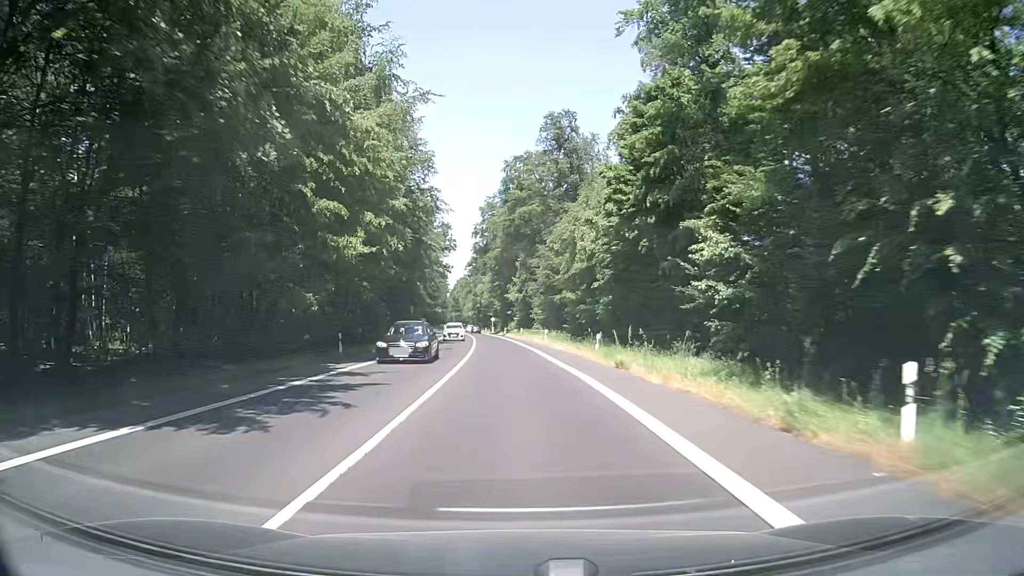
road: secondary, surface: asphalt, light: Day
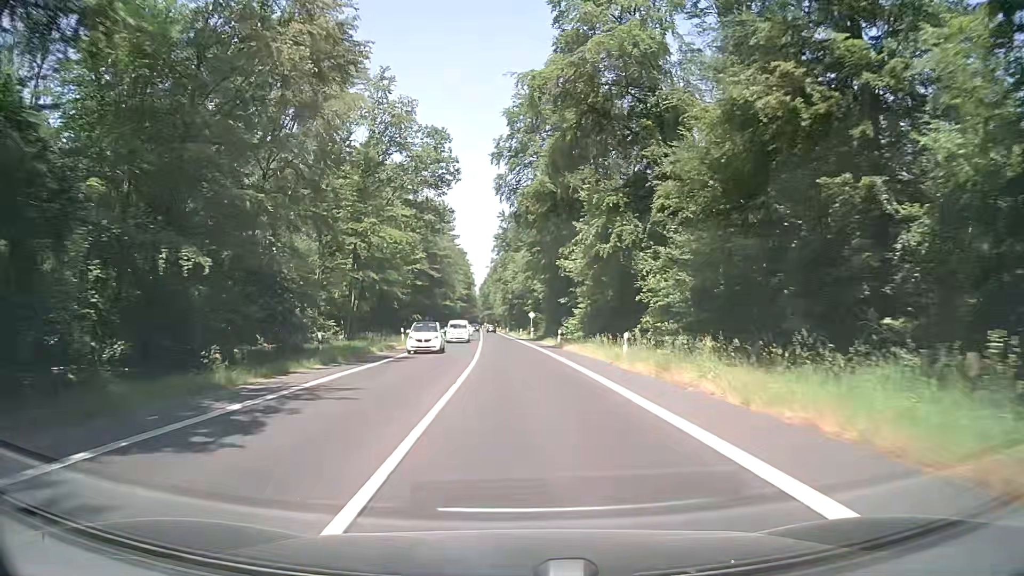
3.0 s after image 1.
(-1.8, +54.9) m; -2°
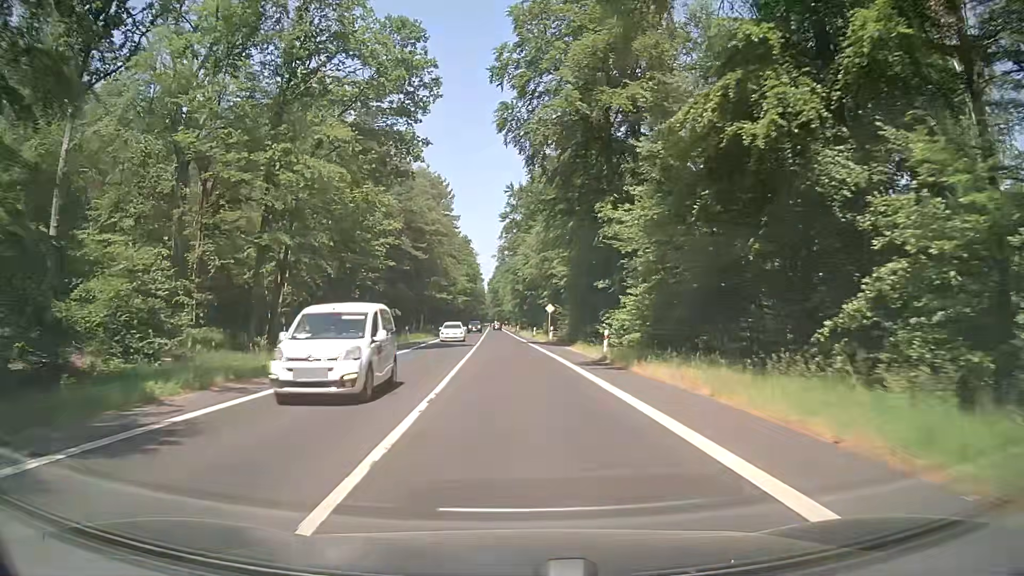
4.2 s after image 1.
(-0.2, +21.7) m; -1°
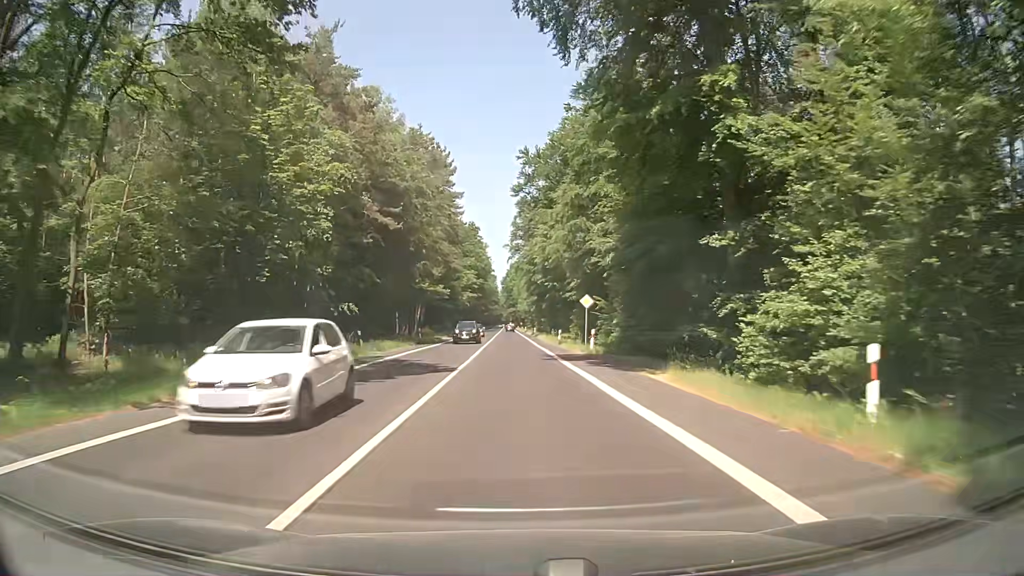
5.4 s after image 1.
(-0.3, +21.6) m; -1°
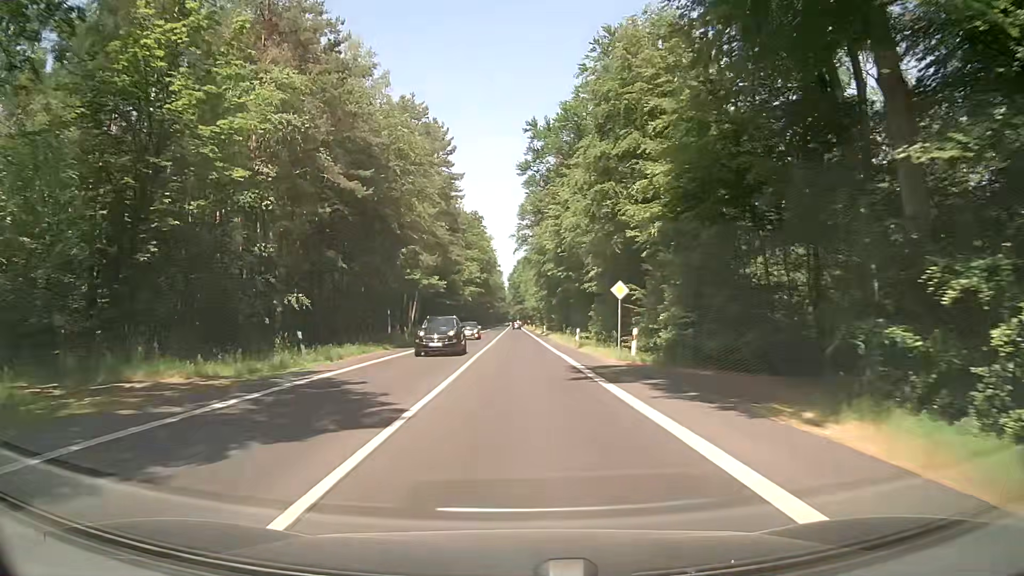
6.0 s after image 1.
(0.0, +10.8) m; 0°
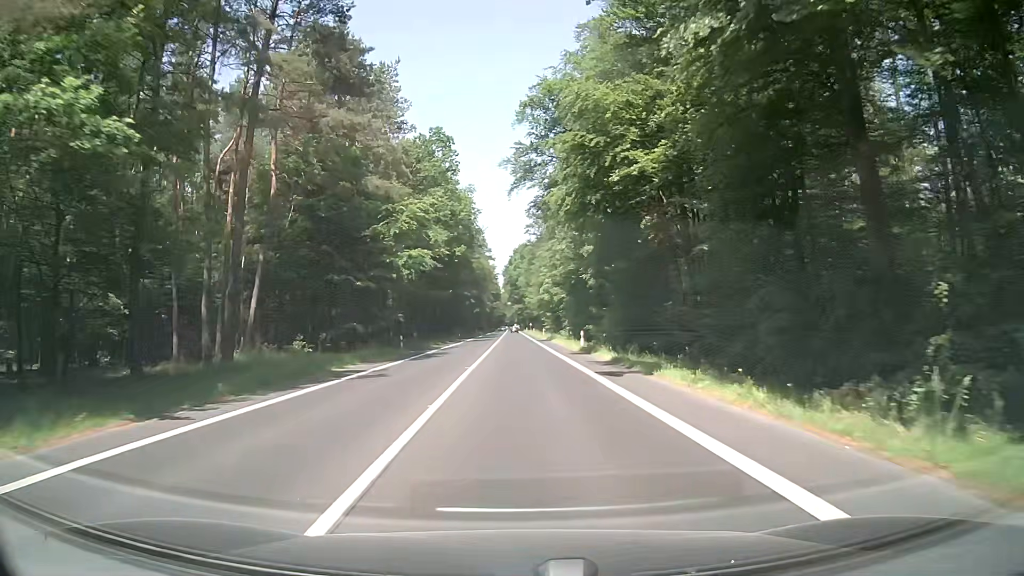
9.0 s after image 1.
(-1.2, +53.4) m; -1°
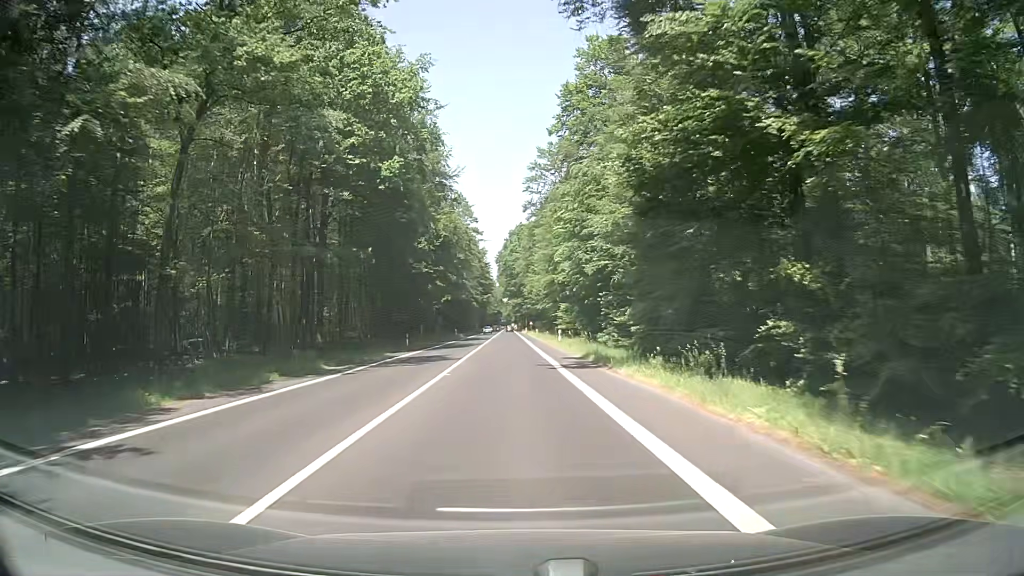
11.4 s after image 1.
(+0.2, +42.1) m; +1°
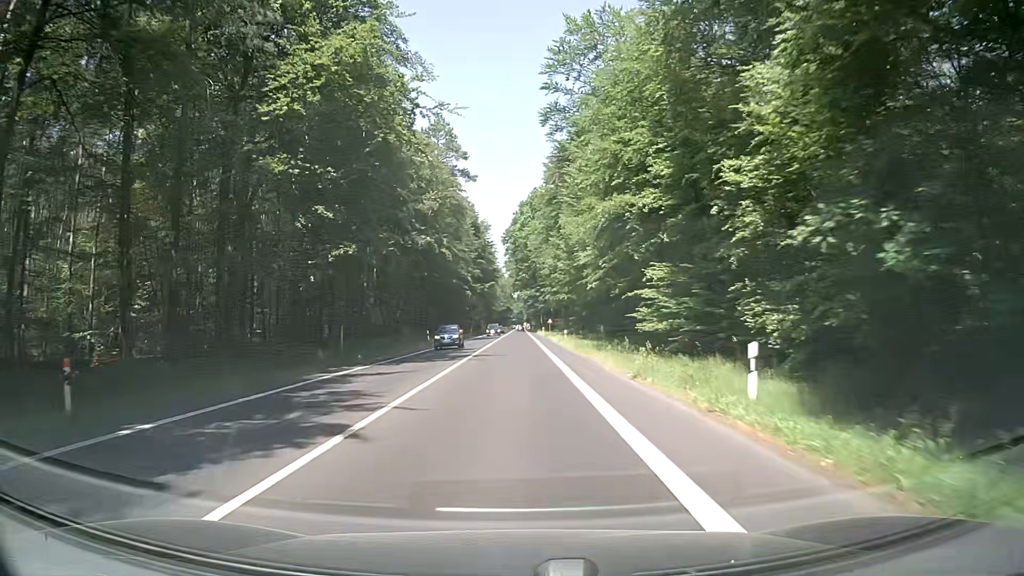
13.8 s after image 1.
(-0.7, +41.7) m; -2°
(0, +10) (0, +20) (-1, +30) (-1, +40) (-1, +50) (-1, +60) (-1, +70) (-1, +80) (-1, +90) (-1, +100) m
